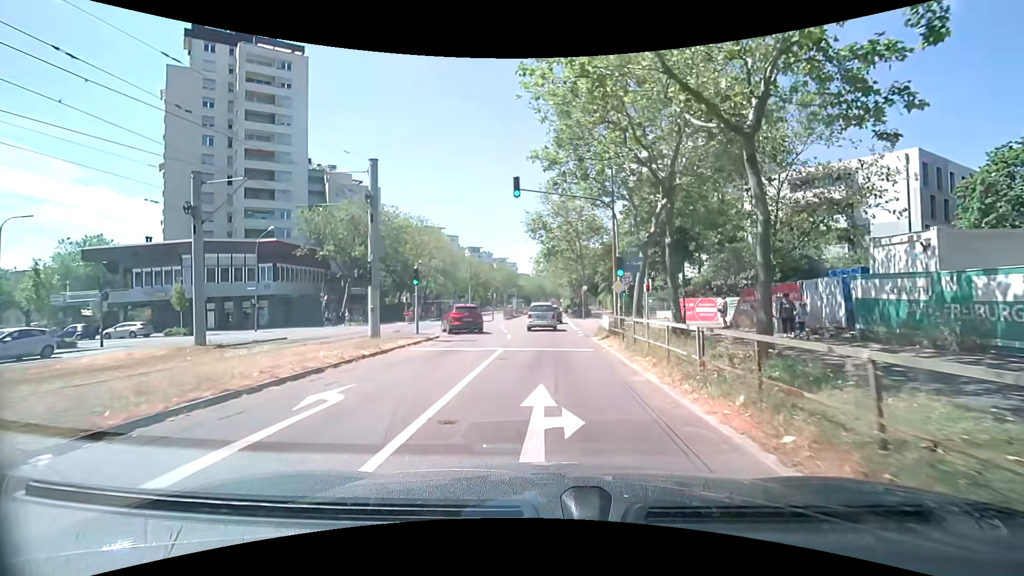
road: tertiary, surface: asphalt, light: Day
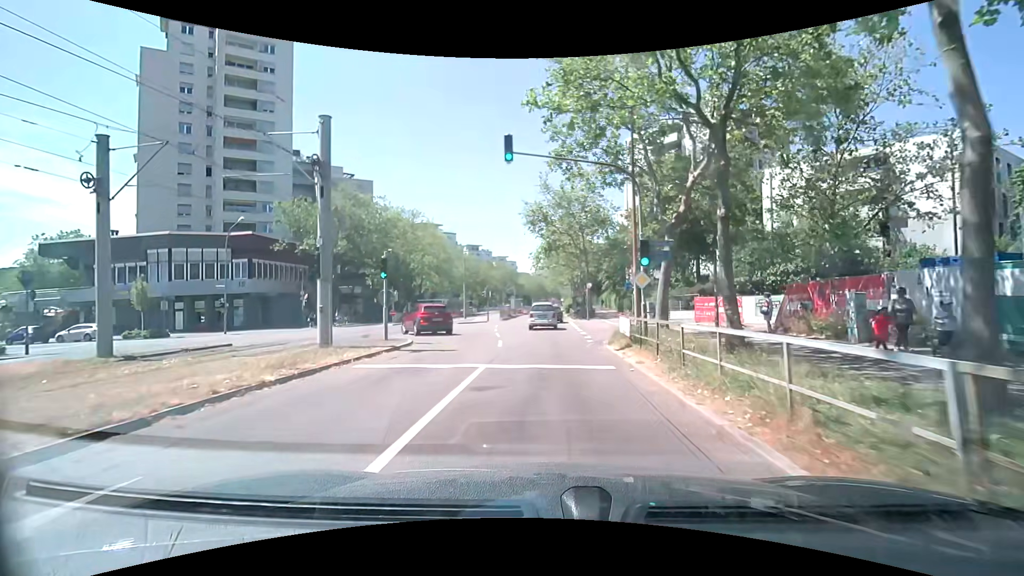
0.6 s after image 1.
(+0.2, +4.8) m; +2°
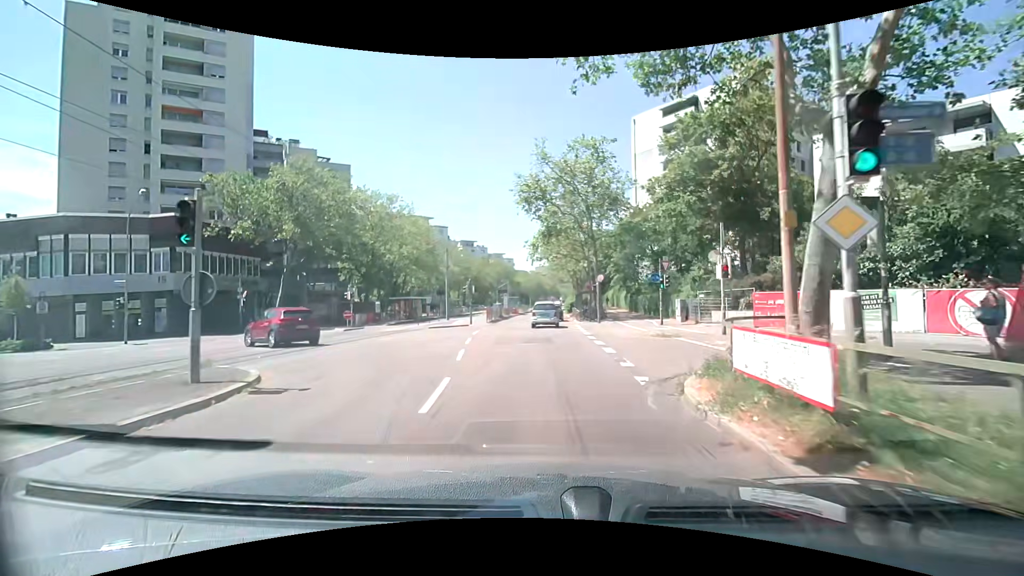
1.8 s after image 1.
(0.0, +10.5) m; -1°
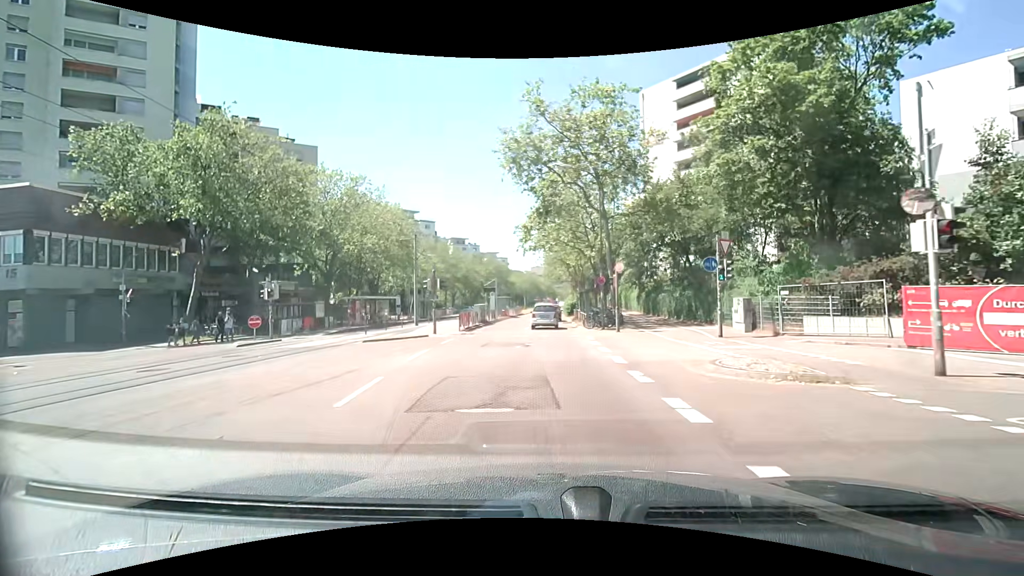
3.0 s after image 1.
(+0.3, +11.1) m; +2°
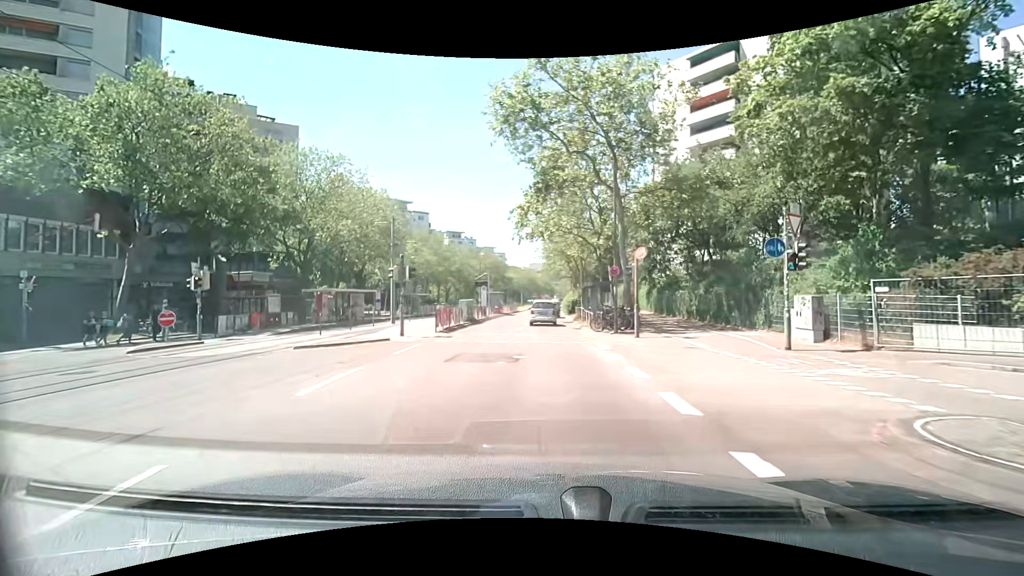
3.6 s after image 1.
(-0.1, +5.7) m; 0°
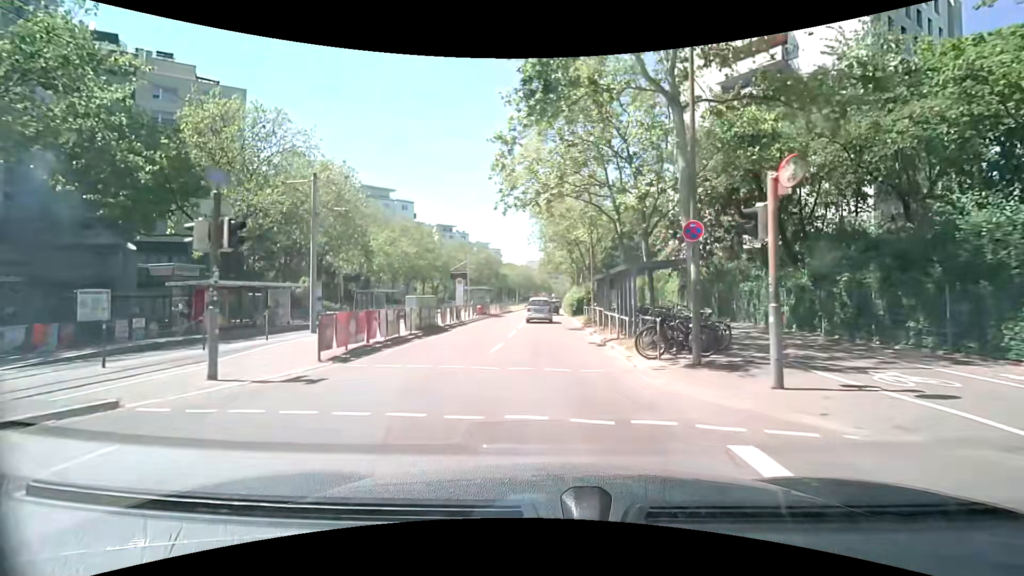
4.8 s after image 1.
(0.0, +11.8) m; 0°
